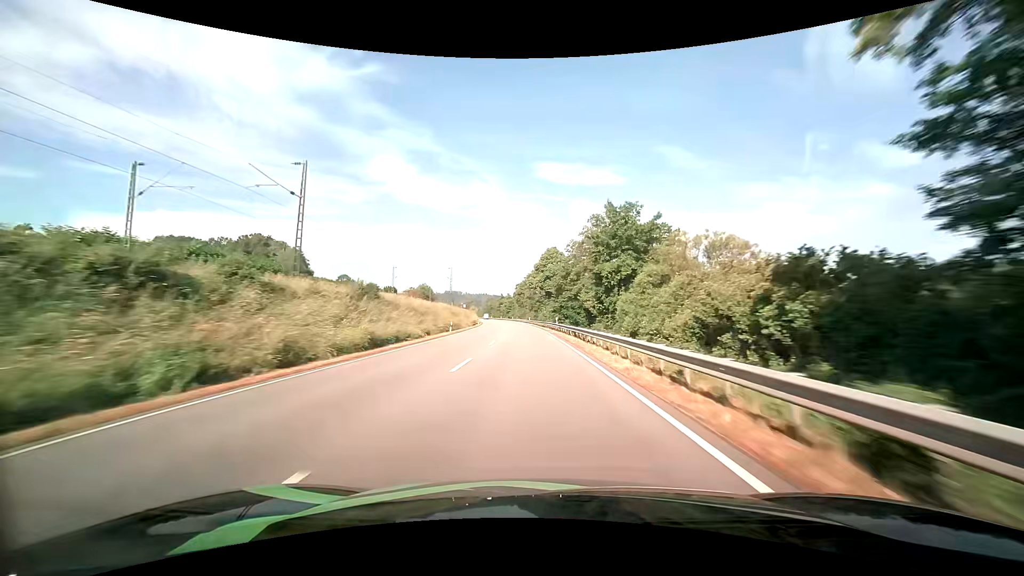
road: primary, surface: asphalt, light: Day
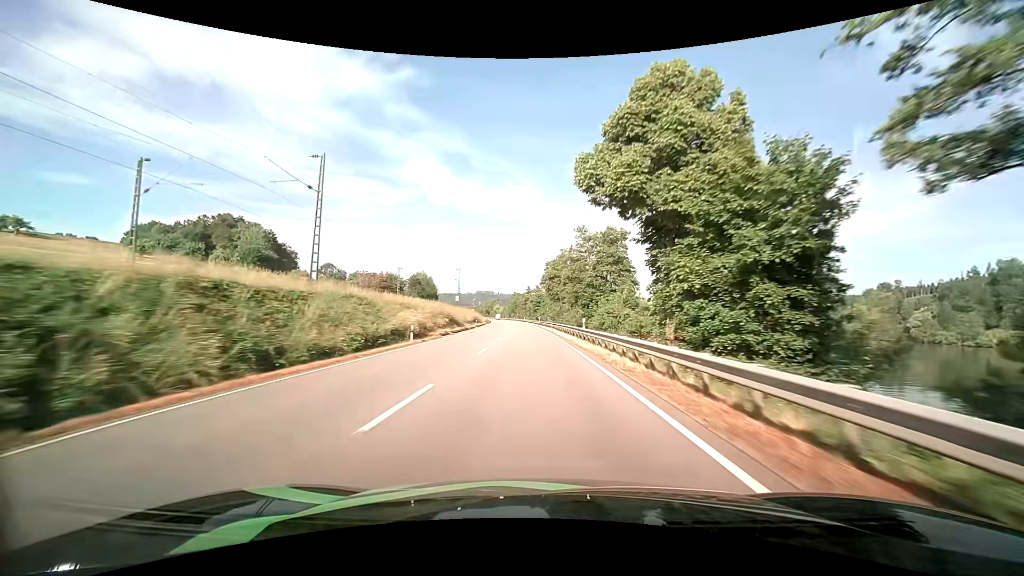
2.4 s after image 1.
(-2.5, +67.1) m; -4°
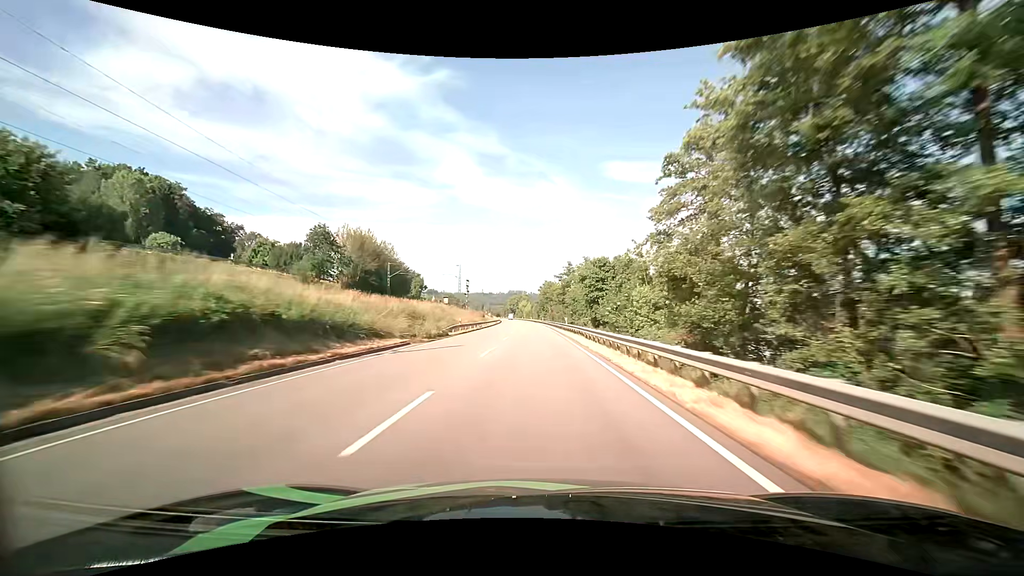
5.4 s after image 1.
(-3.1, +85.8) m; -4°
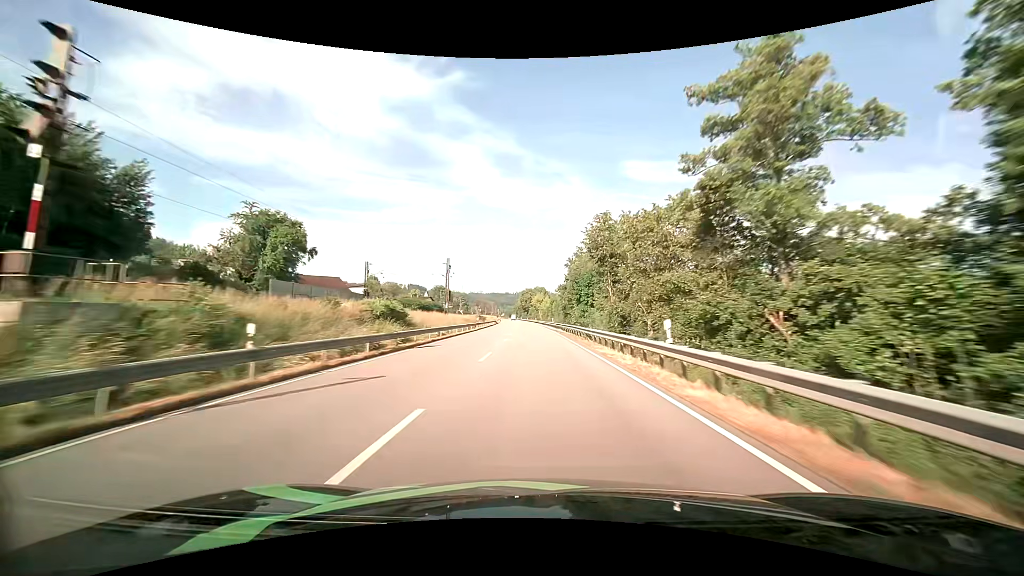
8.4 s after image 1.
(-1.5, +86.3) m; -2°
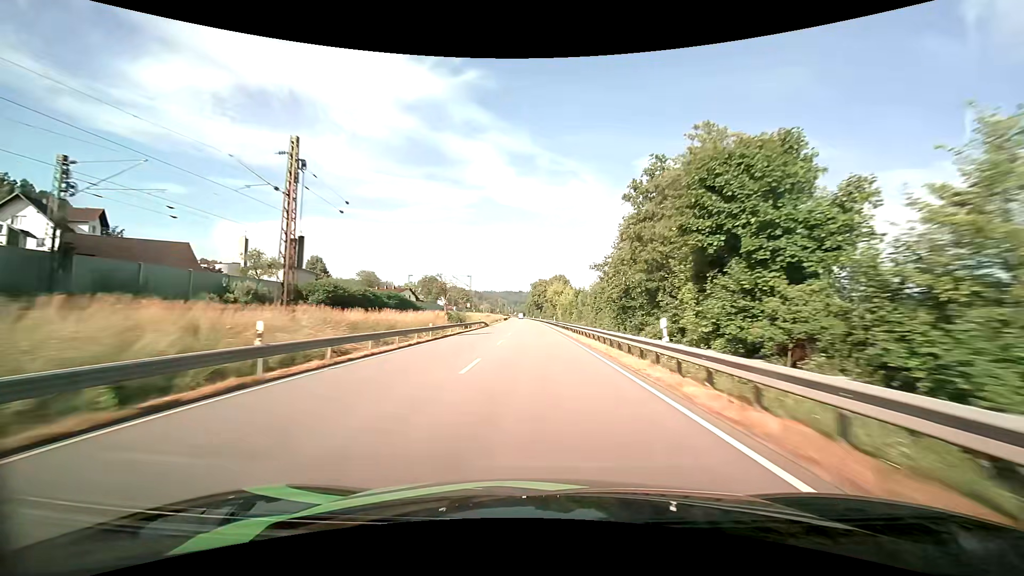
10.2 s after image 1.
(-0.8, +51.9) m; -2°
(0, +10) (0, +20) (0, +30) (0, +40) (0, +50) (-1, +60) (-1, +70) (-1, +80) (-2, +90) (-2, +100) m
